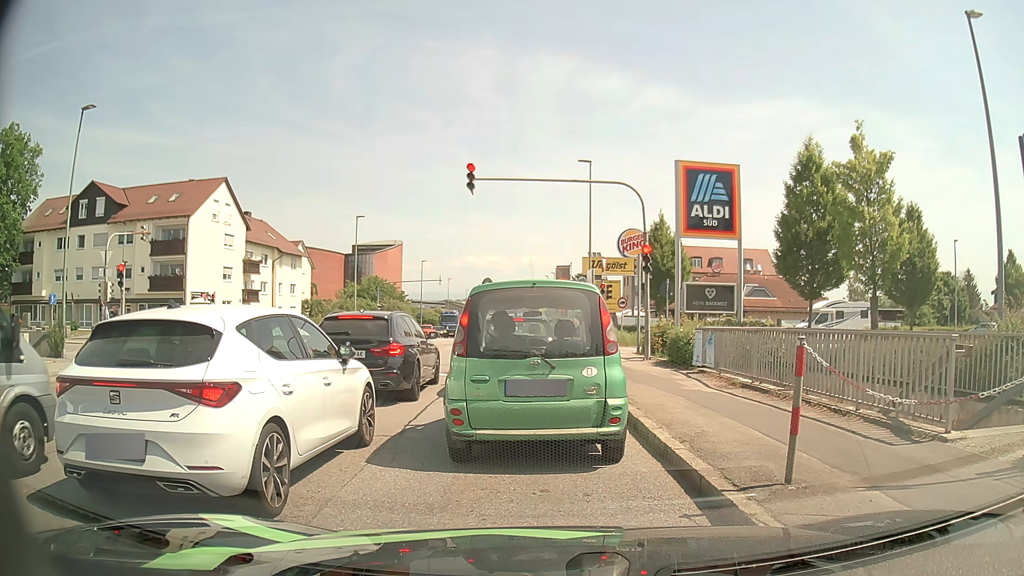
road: tertiary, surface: asphalt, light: Day
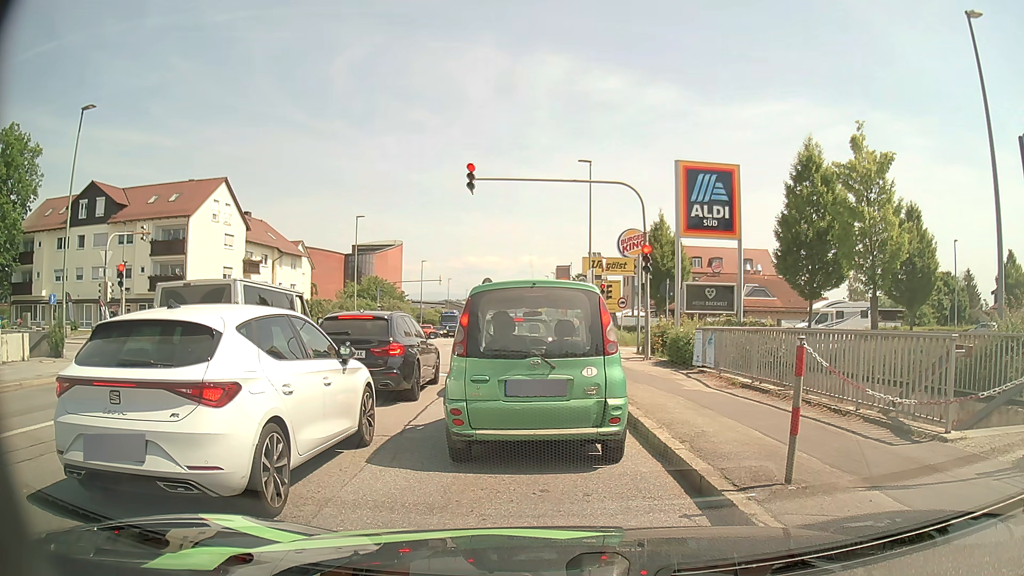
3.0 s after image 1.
(0.0, 0.0) m; 0°
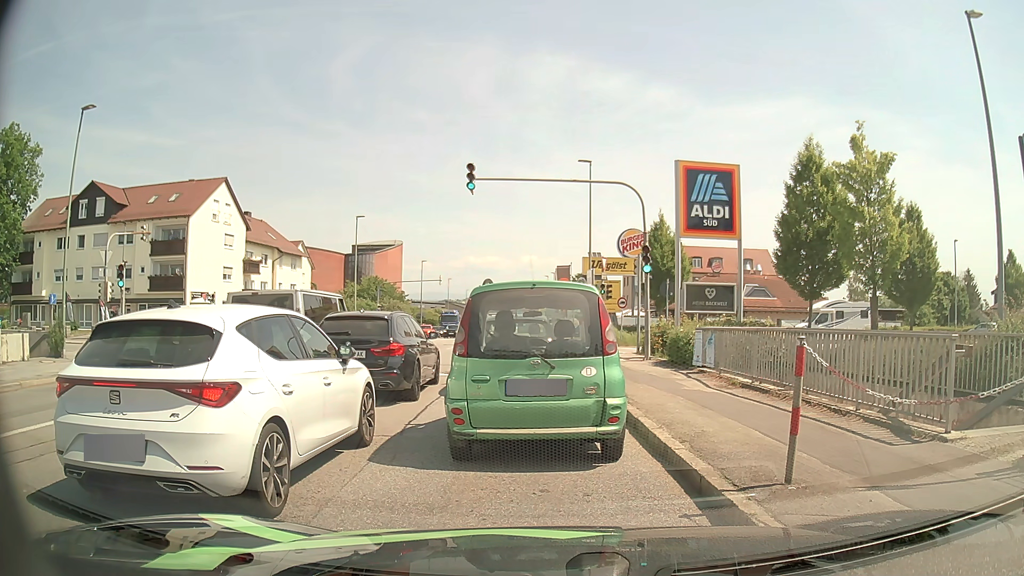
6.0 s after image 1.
(0.0, 0.0) m; 0°
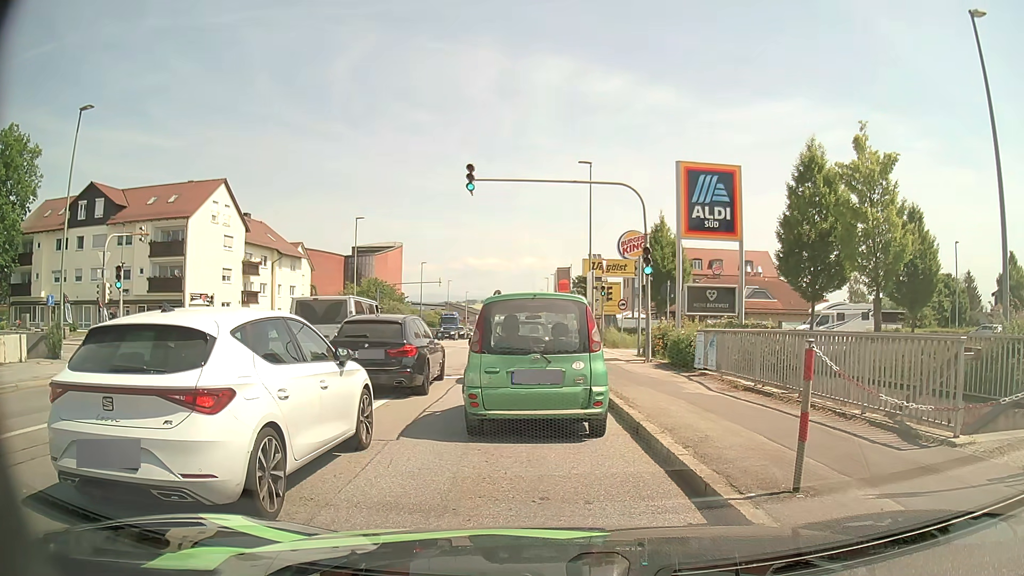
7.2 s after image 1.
(0.0, +0.2) m; 0°
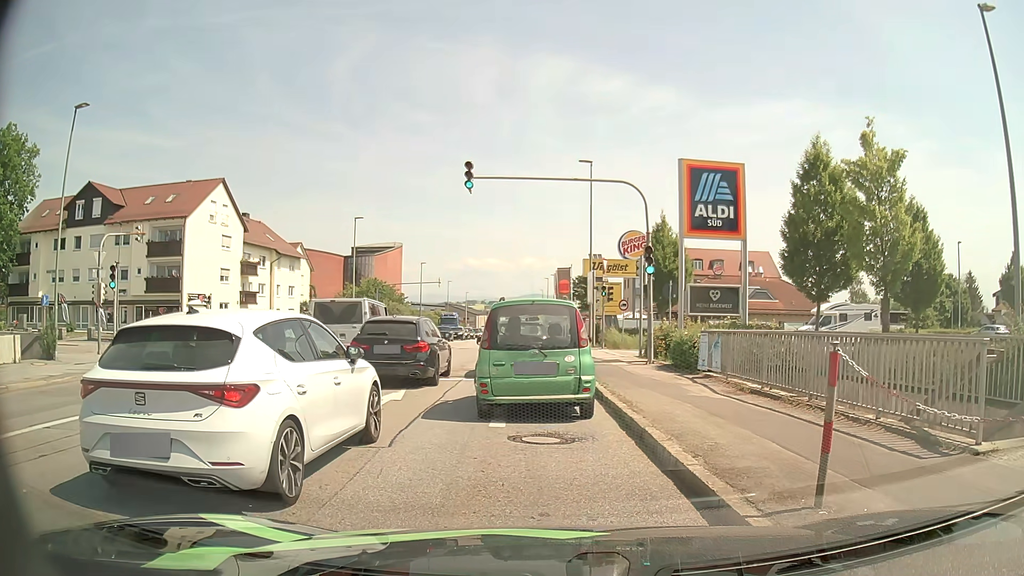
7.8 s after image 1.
(0.0, +0.4) m; 0°
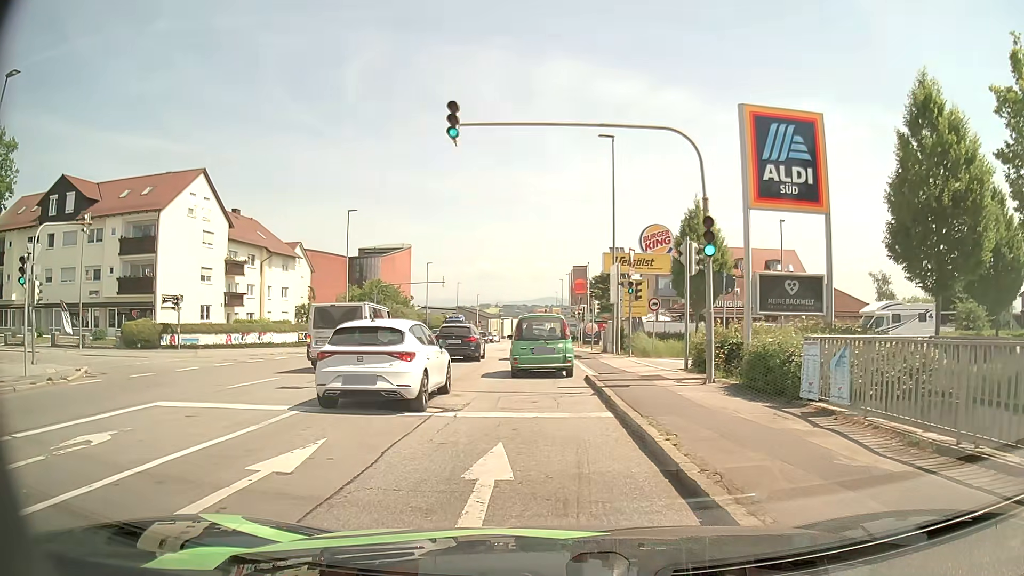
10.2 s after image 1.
(0.0, +6.2) m; +1°
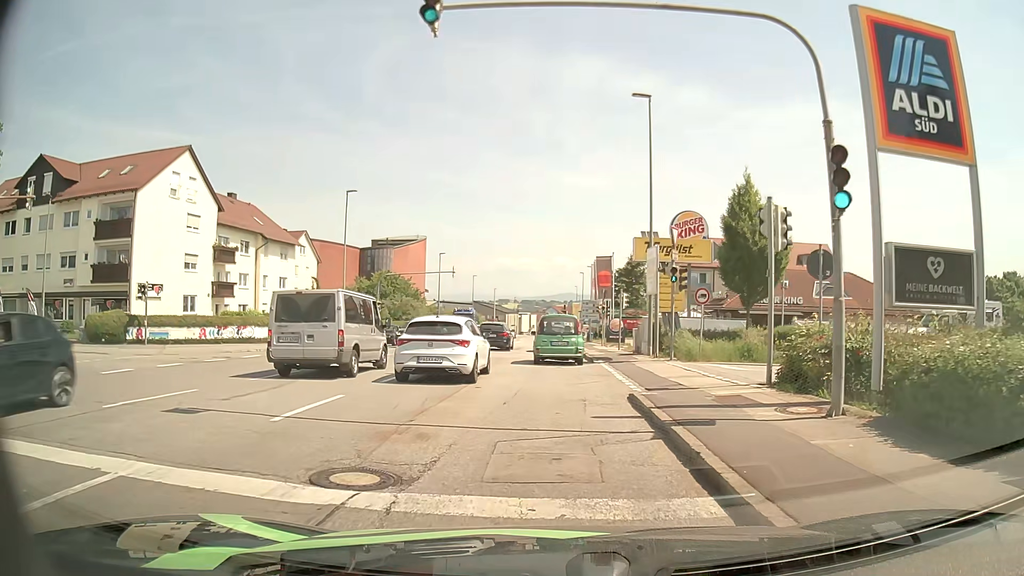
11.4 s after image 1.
(-0.2, +5.6) m; -4°
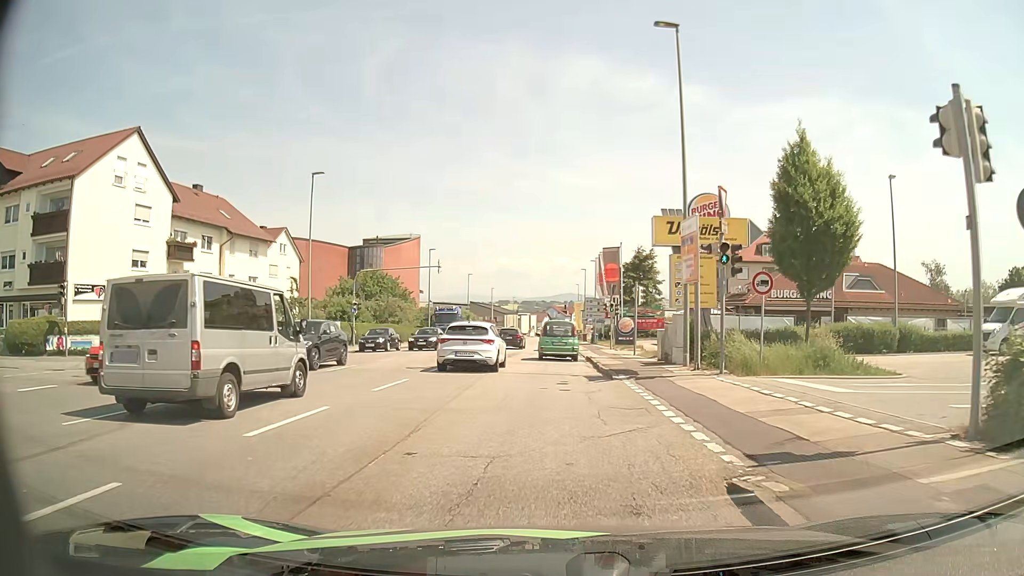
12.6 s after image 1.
(+0.2, +6.9) m; +2°
(0, +10) (0, +20) (0, +30) (0, +40) (0, +50) (0, +60) (0, +70) (0, +80) (0, +90) (0, +100) m
